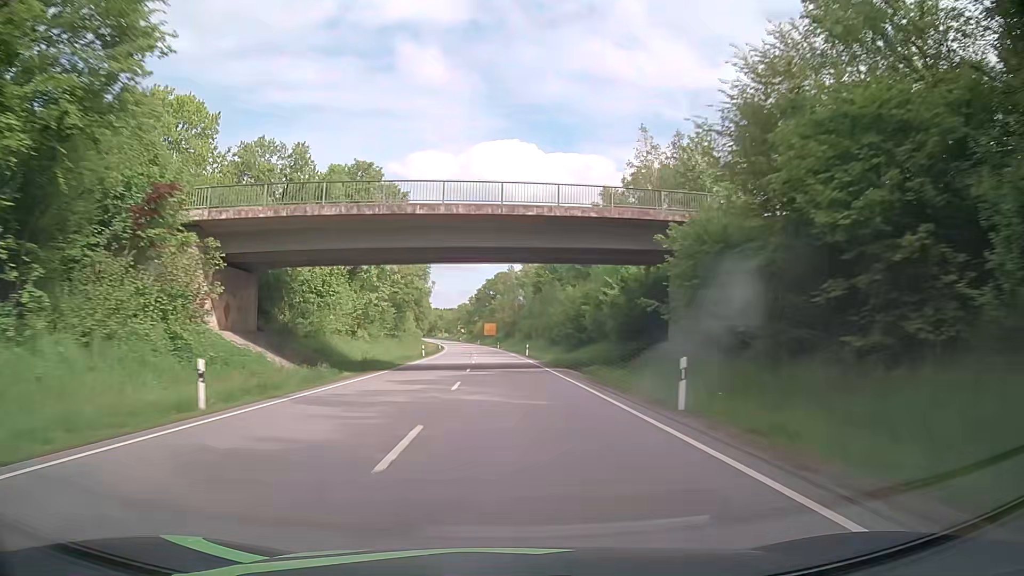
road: primary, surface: asphalt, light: Day
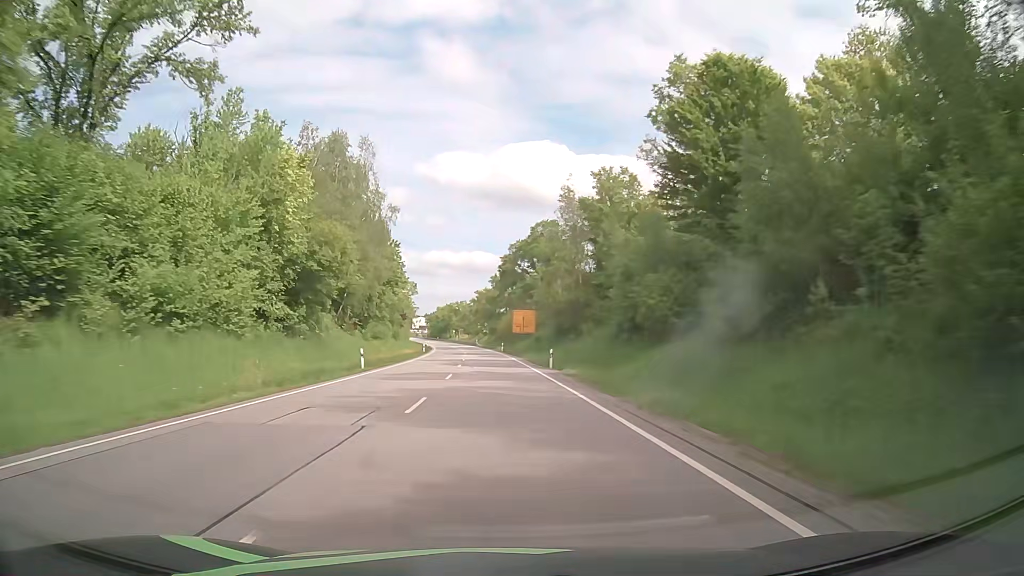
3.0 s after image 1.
(-1.6, +78.2) m; -3°
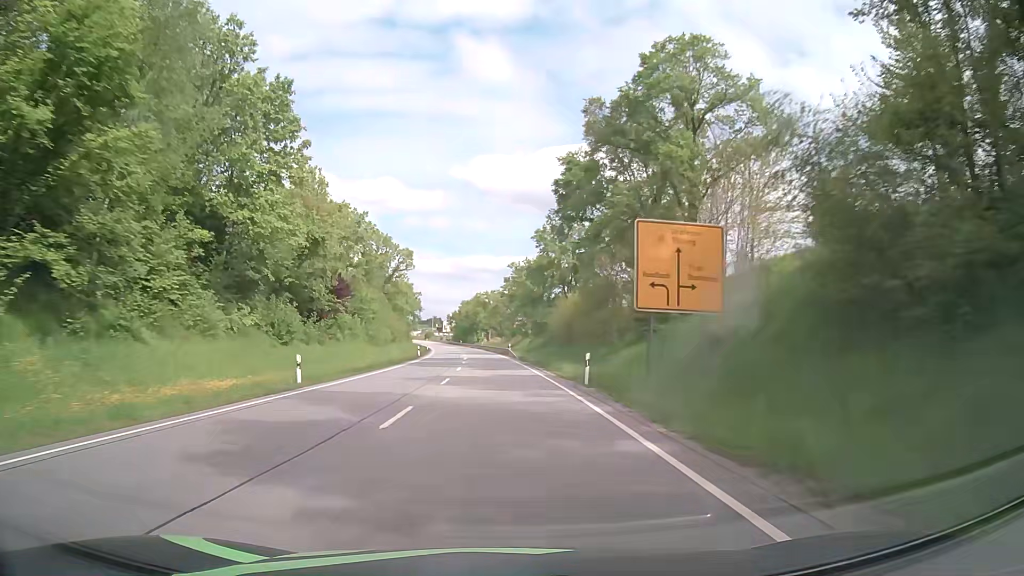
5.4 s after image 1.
(-1.5, +62.2) m; -3°
(0, +10) (0, +20) (0, +30) (-1, +40) (-1, +50) (-2, +60) (-2, +70) (-3, +80) (-4, +90) (-5, +100) m
